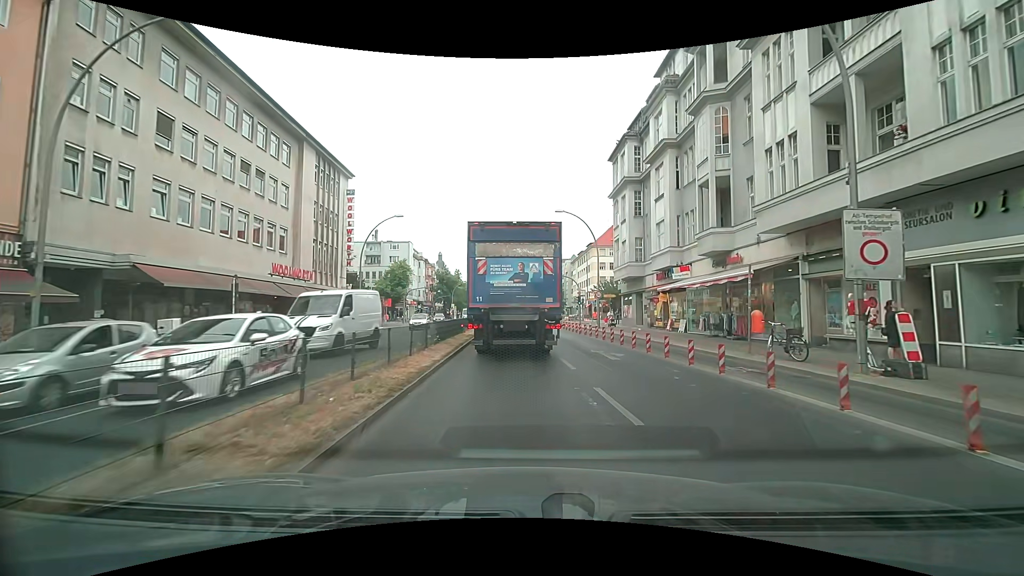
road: primary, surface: asphalt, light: Day
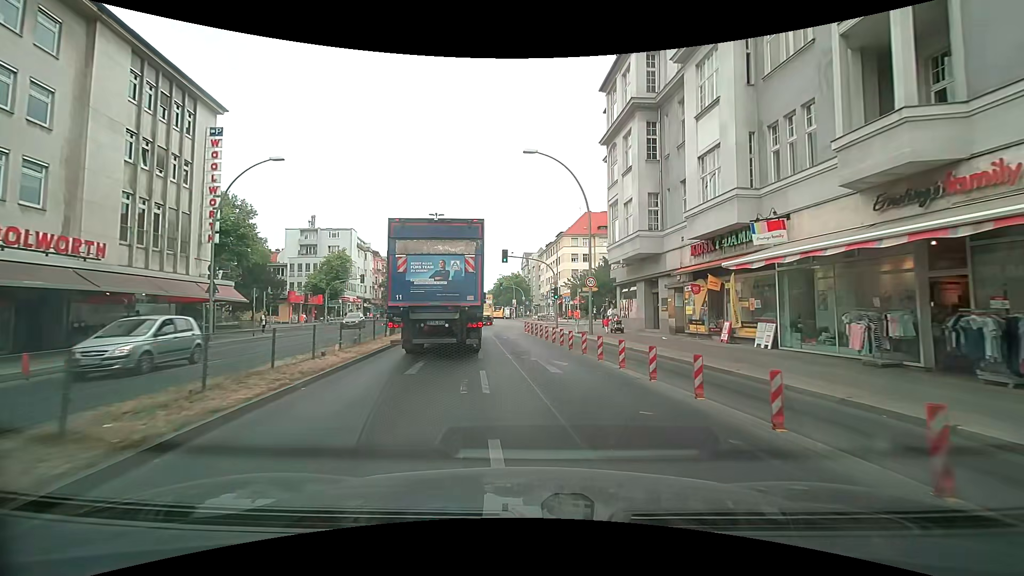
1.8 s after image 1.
(+0.8, +16.0) m; +4°
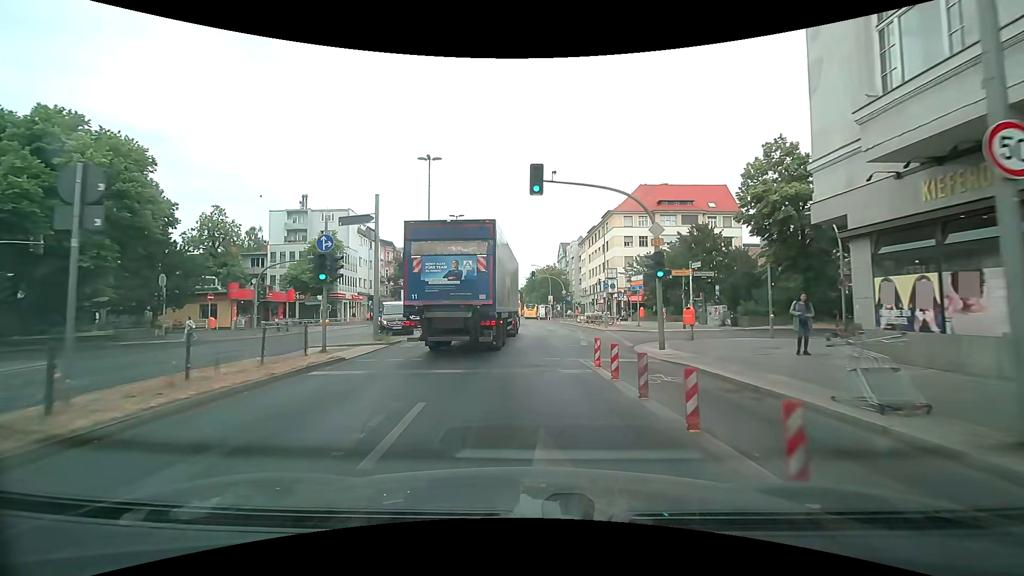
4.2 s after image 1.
(-0.7, +22.2) m; -4°
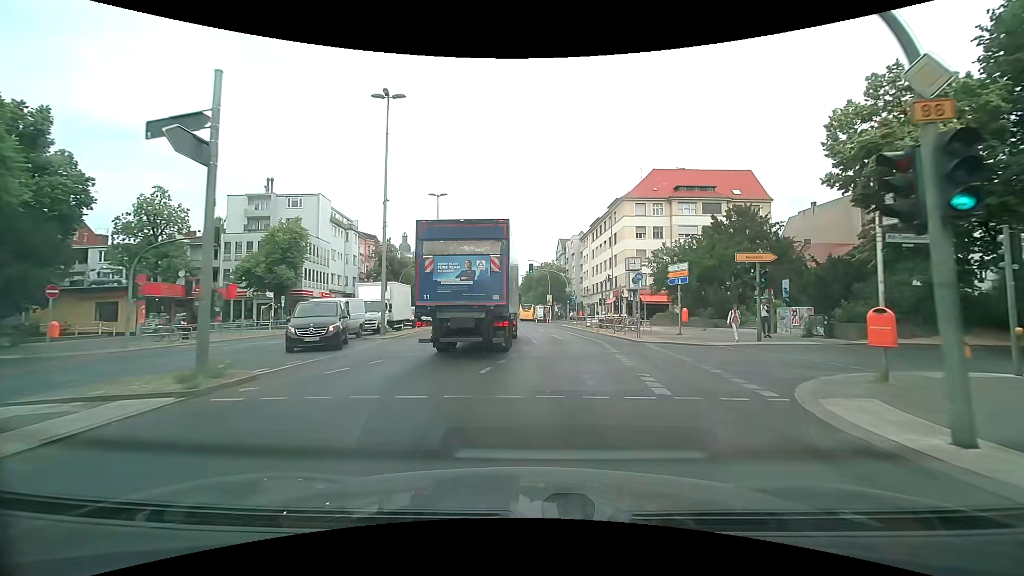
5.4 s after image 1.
(0.0, +11.2) m; +1°
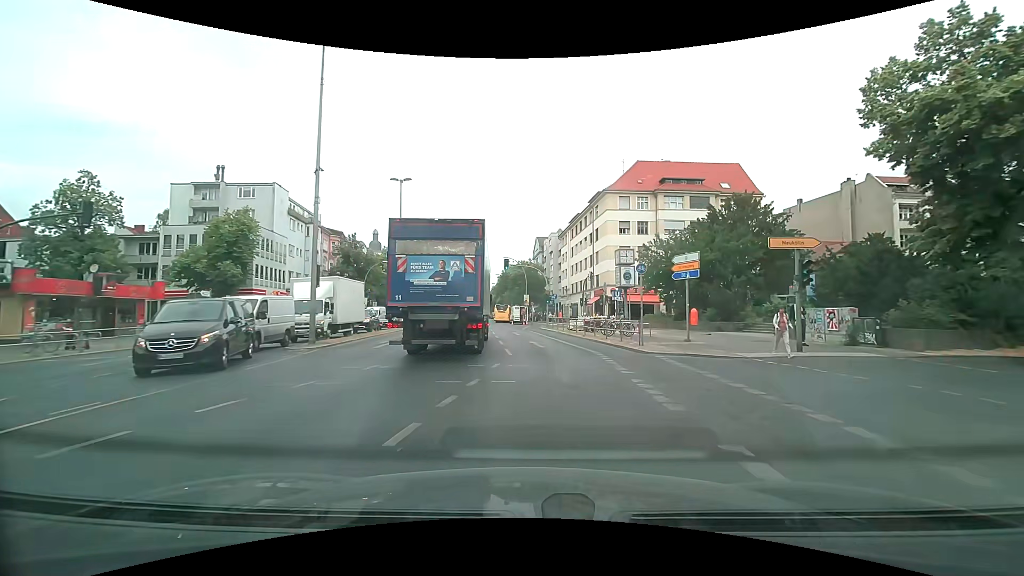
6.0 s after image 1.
(+0.1, +5.6) m; +2°
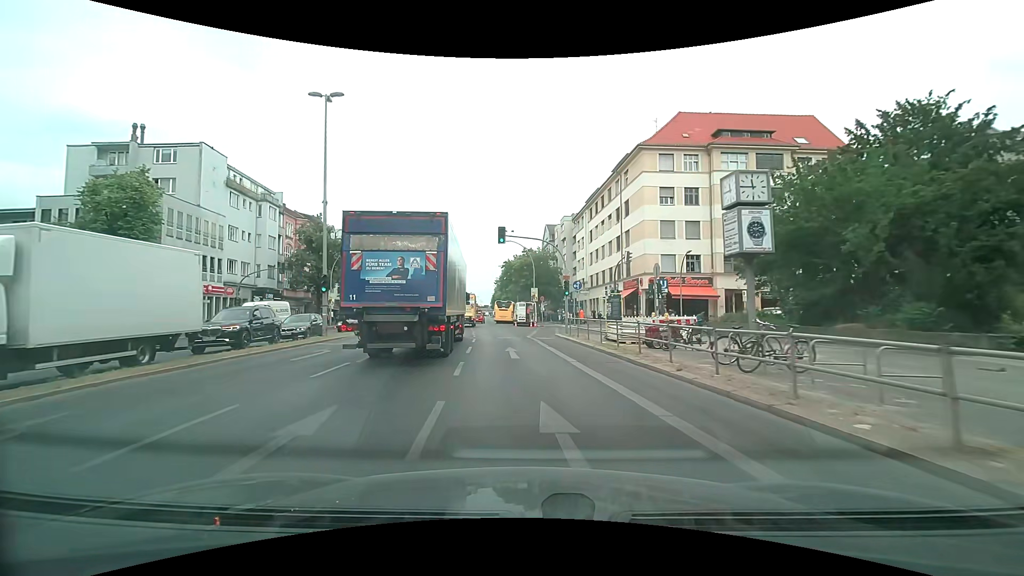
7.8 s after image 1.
(+0.3, +17.2) m; -1°
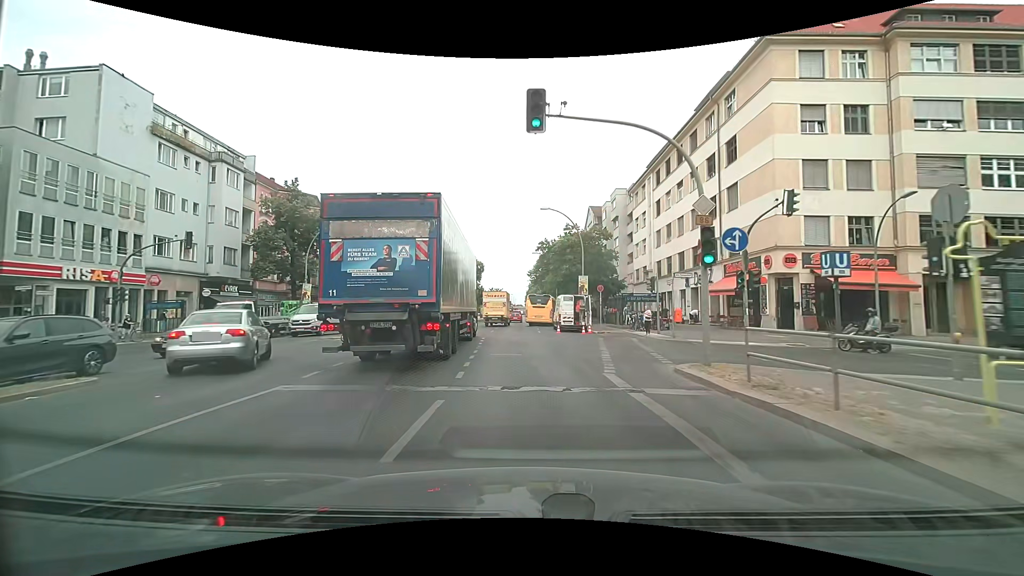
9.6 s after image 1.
(-0.6, +18.4) m; -4°
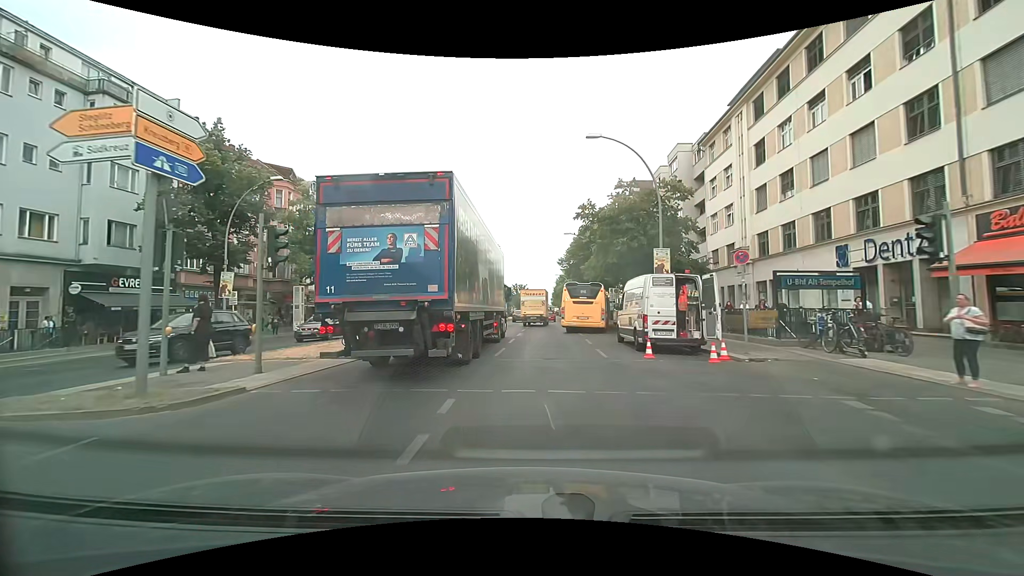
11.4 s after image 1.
(-0.5, +17.5) m; -3°
(0, +10) (0, +20) (0, +30) (+1, +40) (+2, +50) (+3, +60) (+4, +70) (+4, +80) (+5, +90) (+5, +100) m
